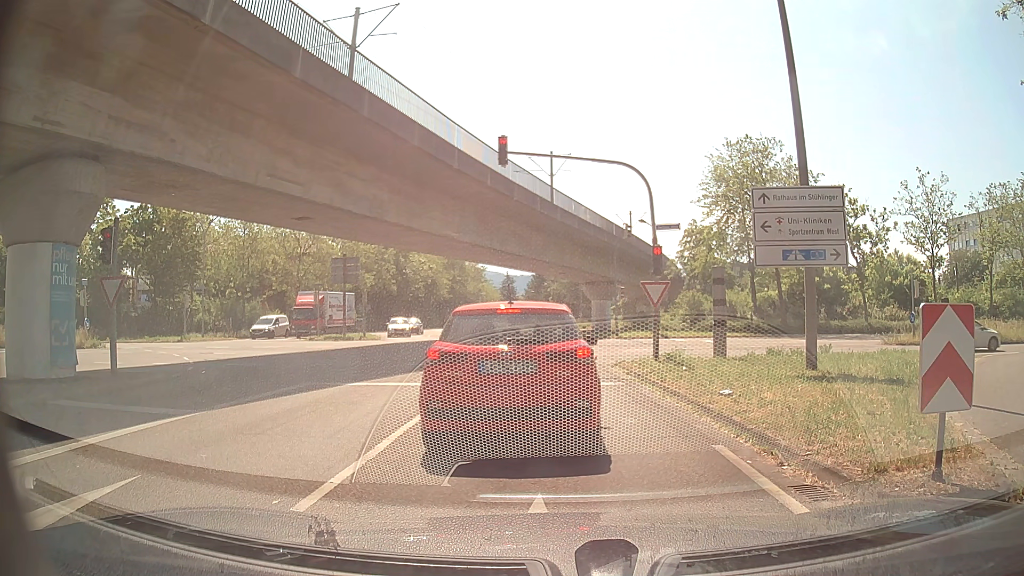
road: tertiary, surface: asphalt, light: Day
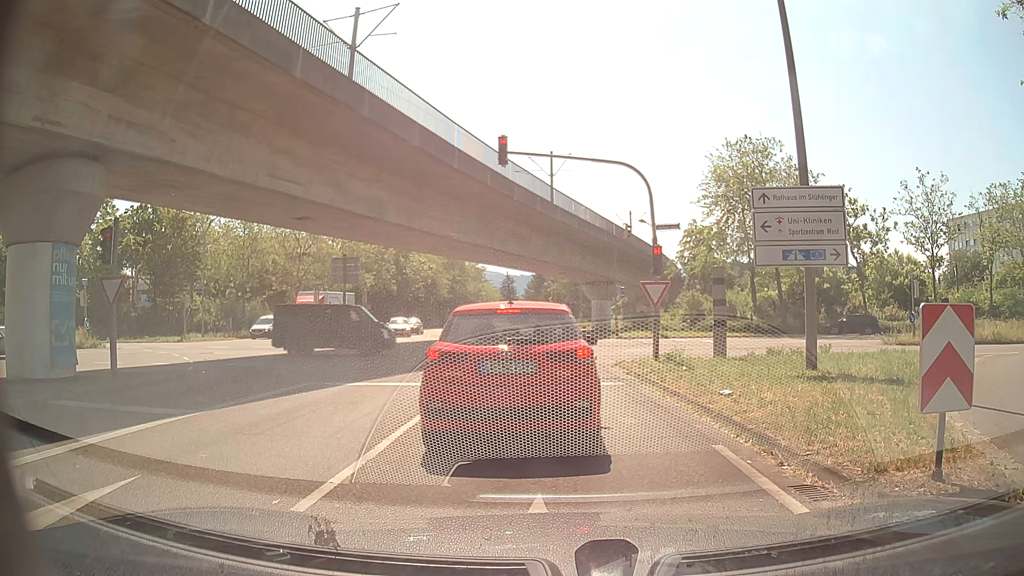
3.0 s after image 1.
(0.0, 0.0) m; 0°
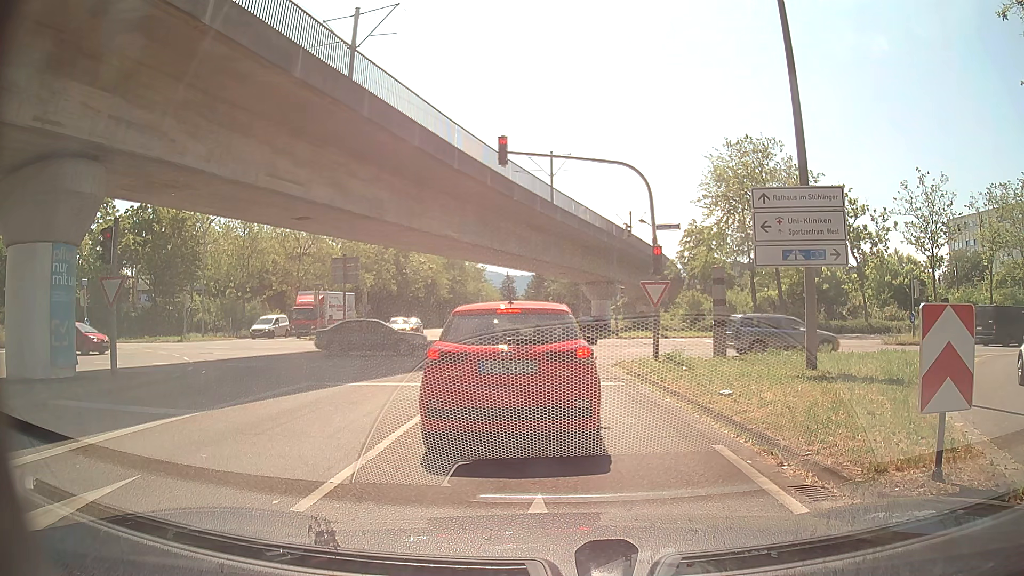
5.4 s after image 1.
(0.0, 0.0) m; 0°
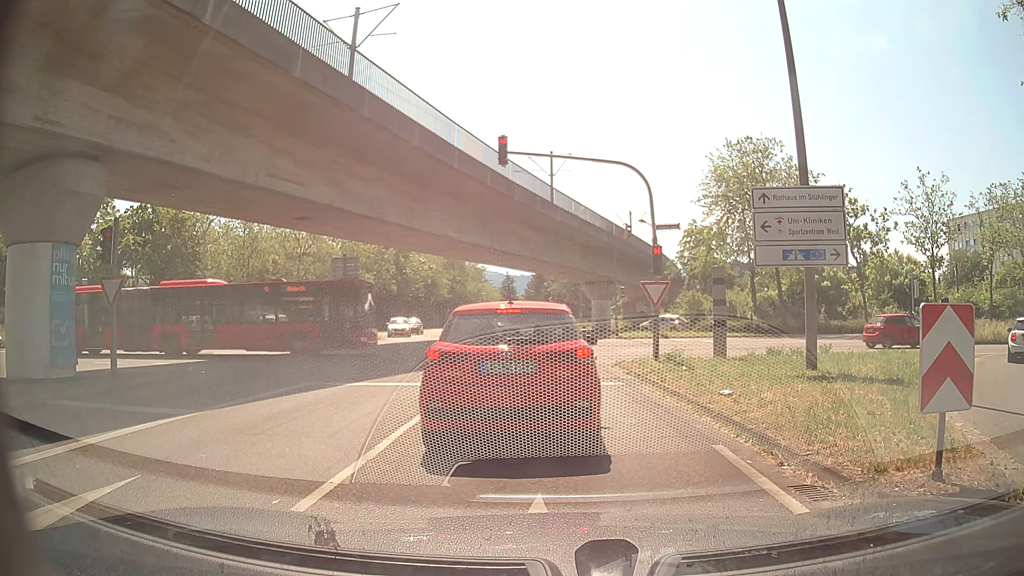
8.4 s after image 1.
(0.0, 0.0) m; 0°
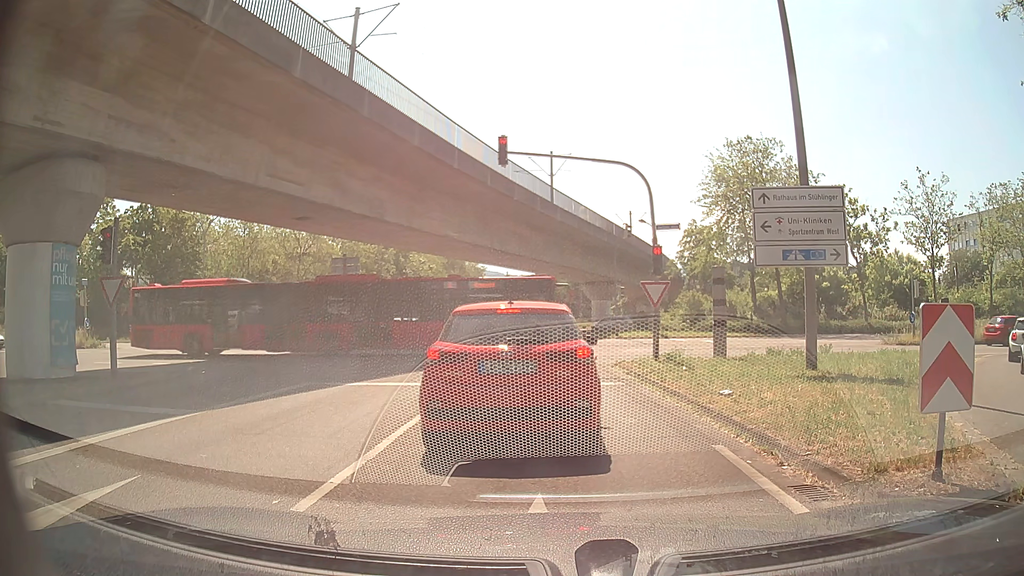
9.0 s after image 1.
(0.0, 0.0) m; 0°
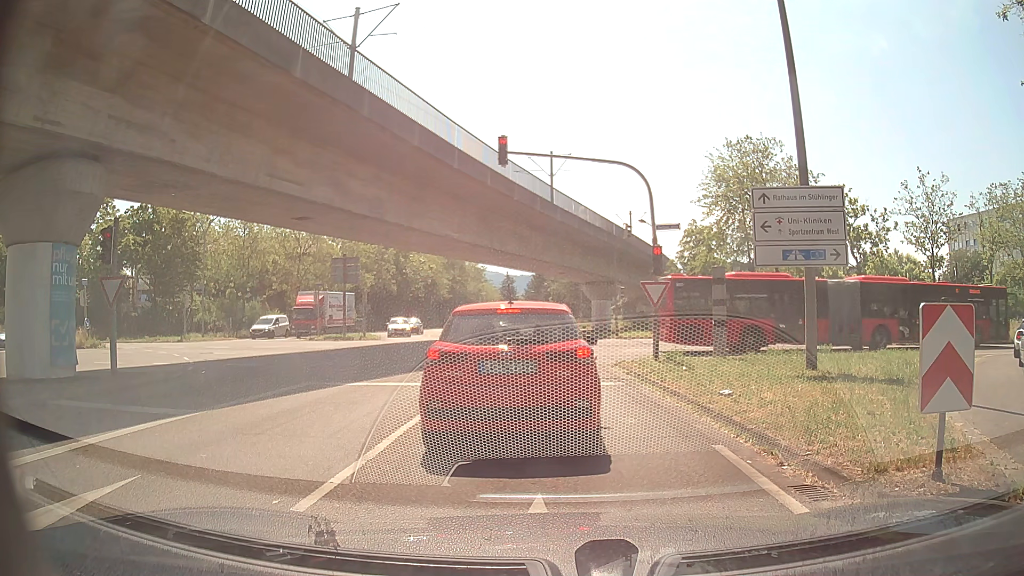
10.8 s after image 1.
(0.0, 0.0) m; 0°
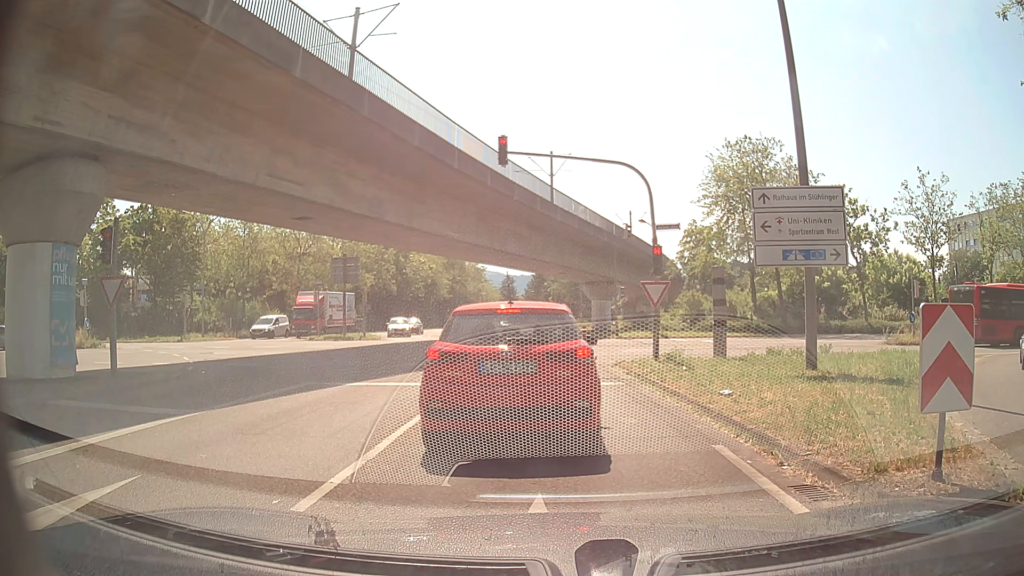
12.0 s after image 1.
(0.0, 0.0) m; 0°
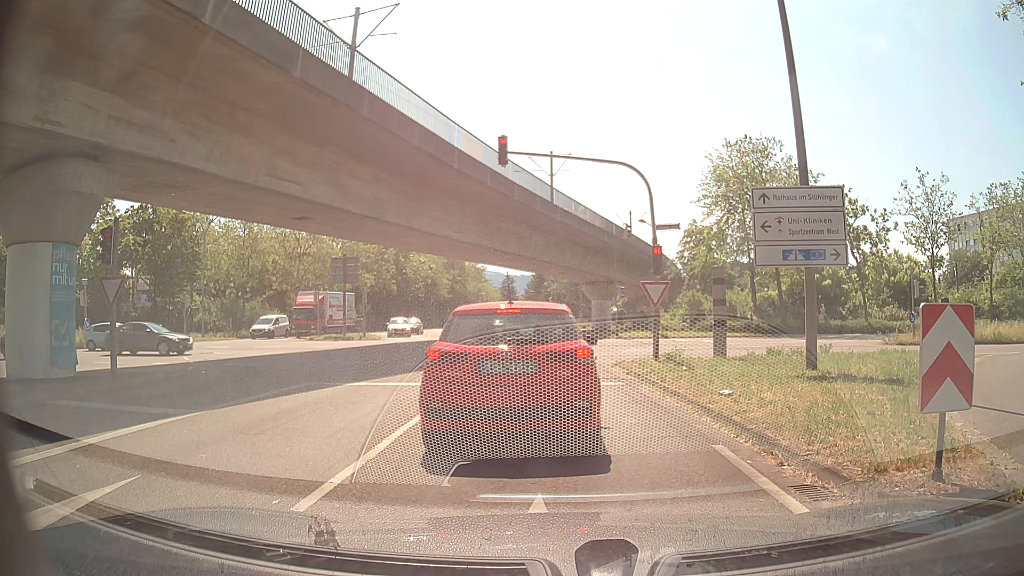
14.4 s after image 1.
(0.0, 0.0) m; 0°
